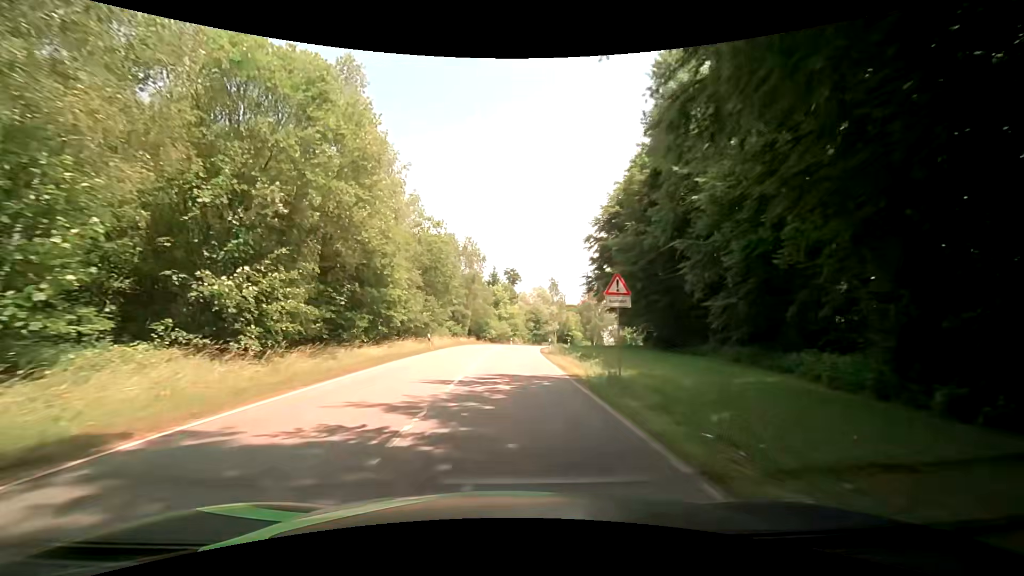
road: tertiary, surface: asphalt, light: Day
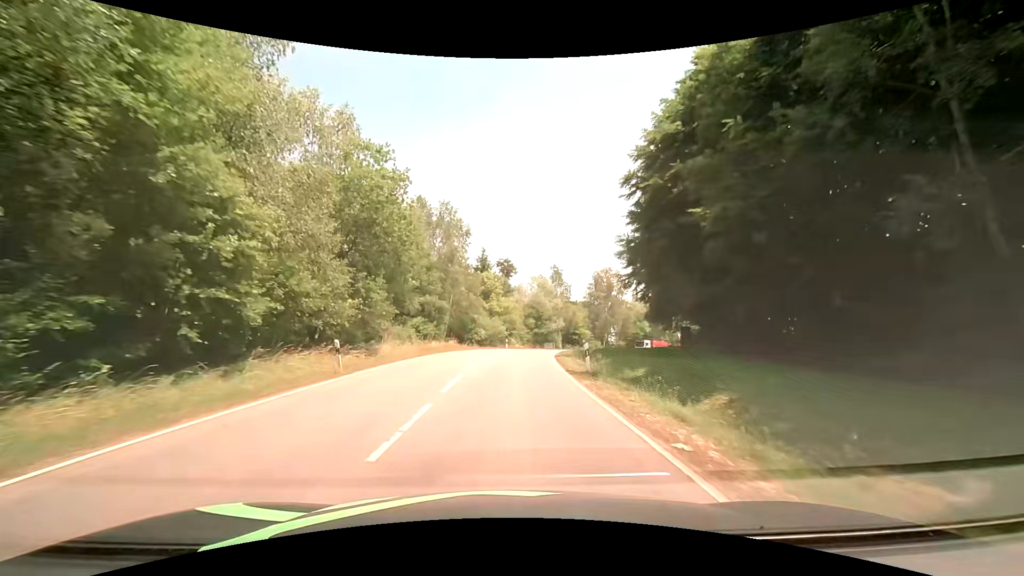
(+0.1, +17.9) m; 0°
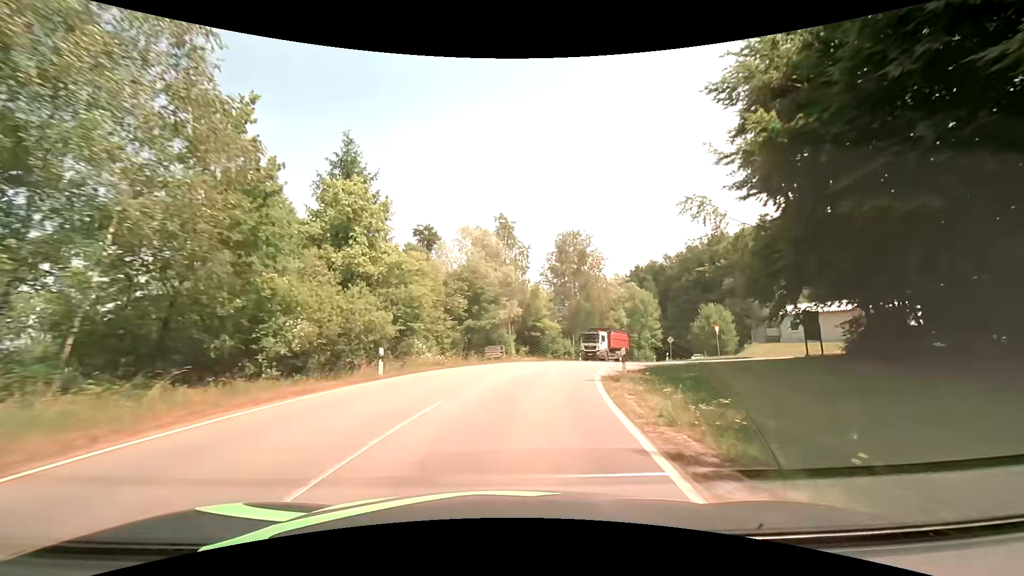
(+1.8, +36.0) m; +7°
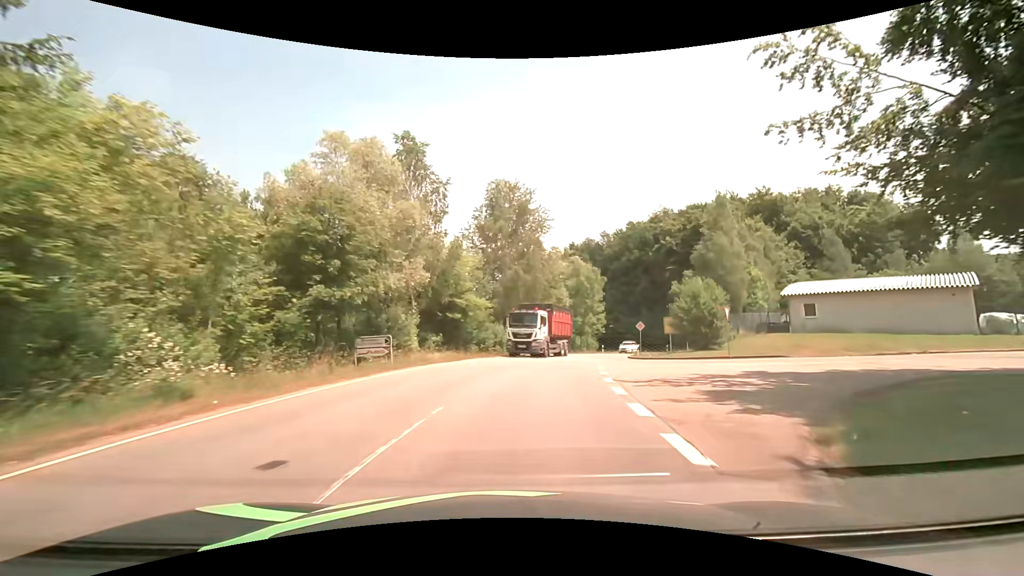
(+1.2, +17.4) m; +9°
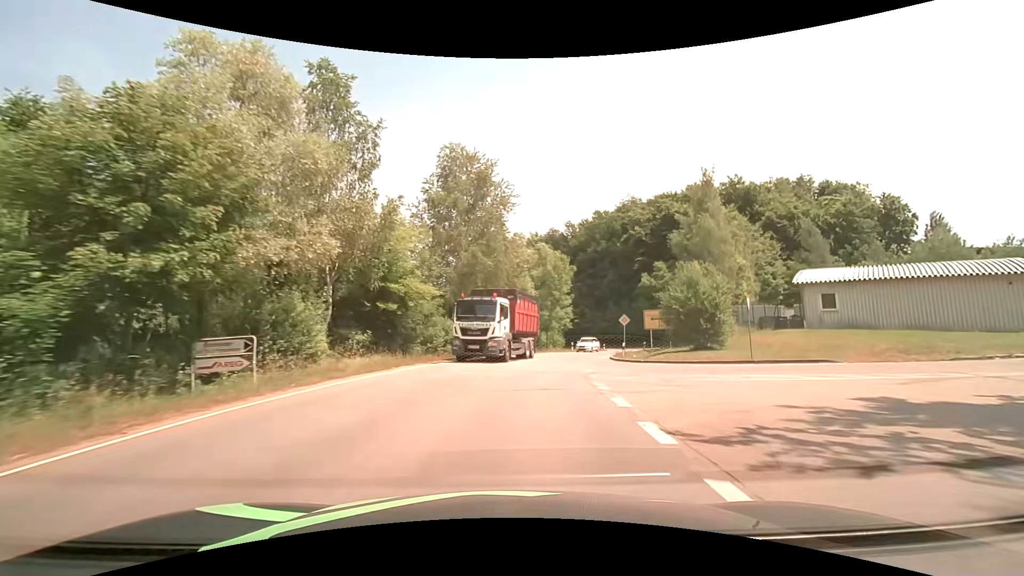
(+0.3, +8.0) m; +5°
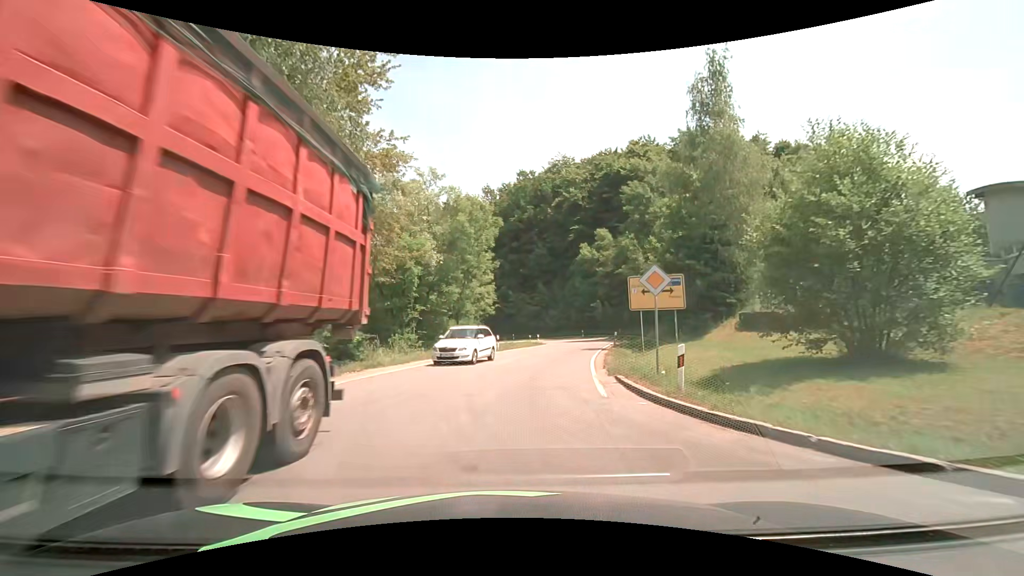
(+1.7, +22.0) m; +10°
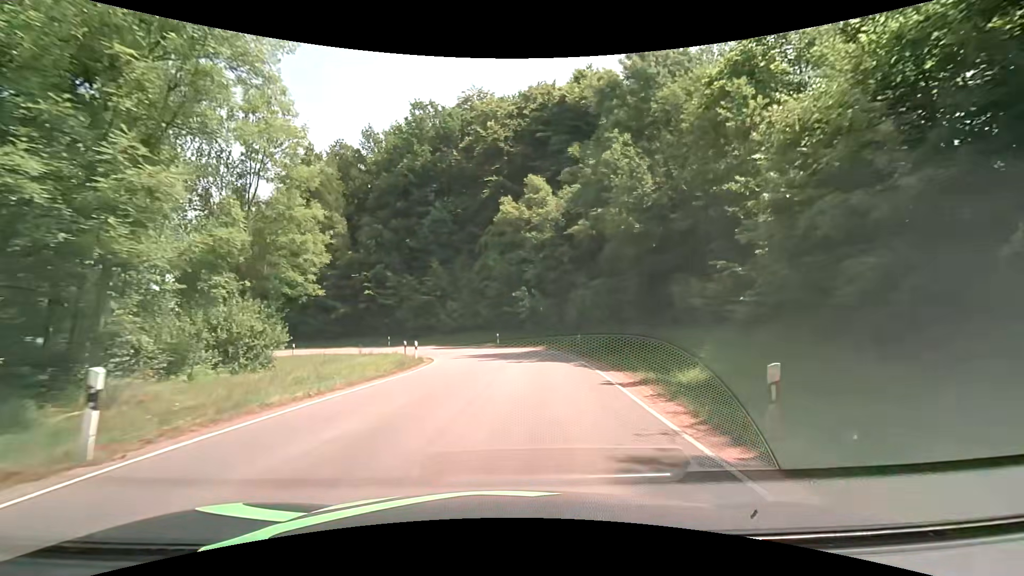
(+2.1, +27.6) m; +10°
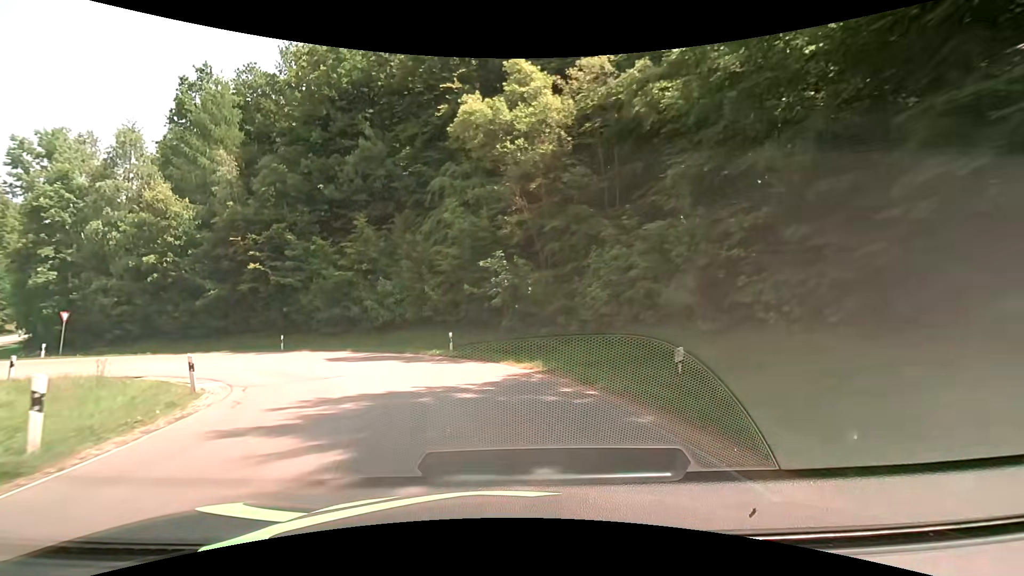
(+0.8, +19.7) m; +2°
